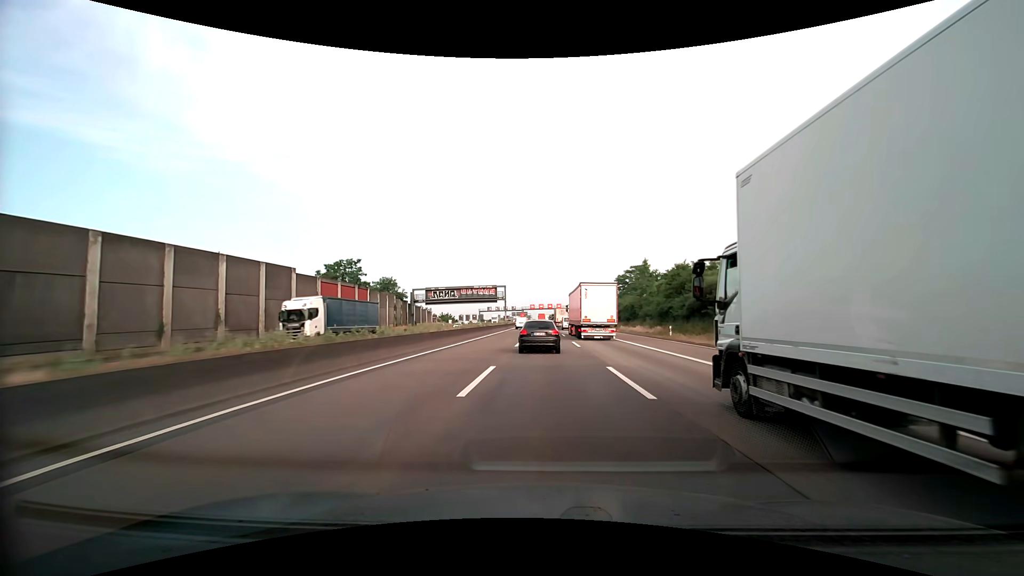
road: motorway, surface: asphalt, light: Day
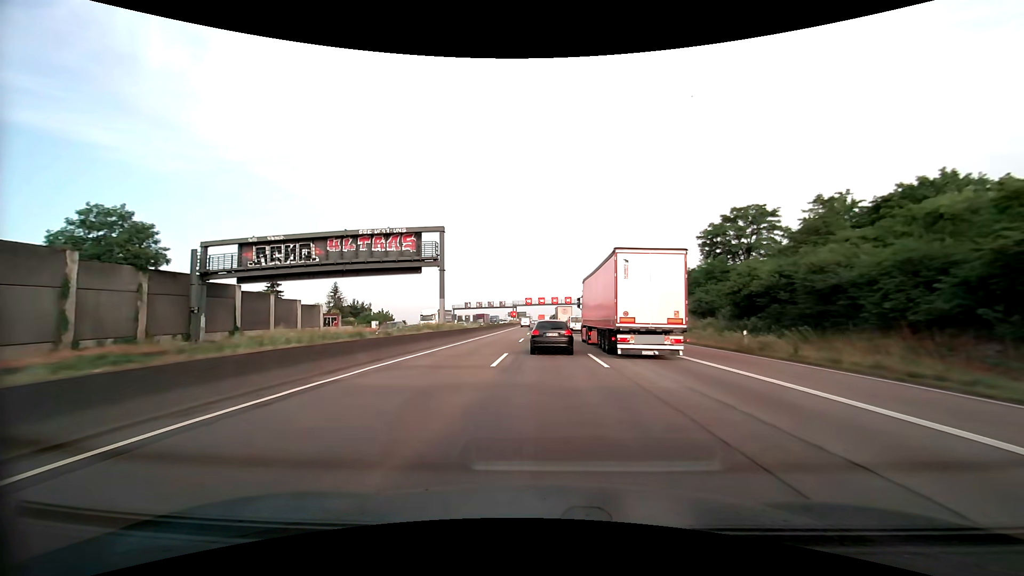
(0.0, +66.0) m; 0°
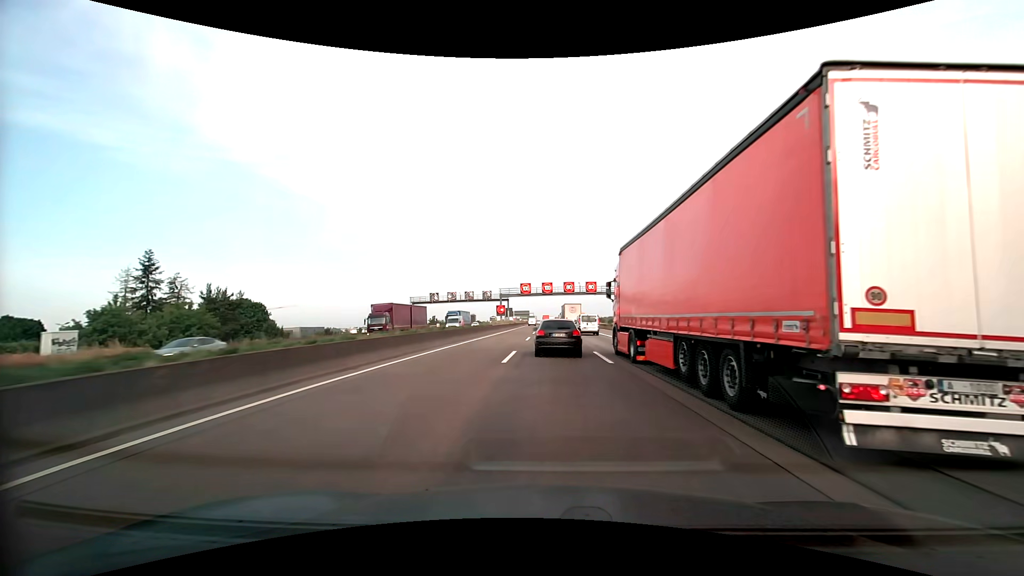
(-0.1, +53.1) m; -1°
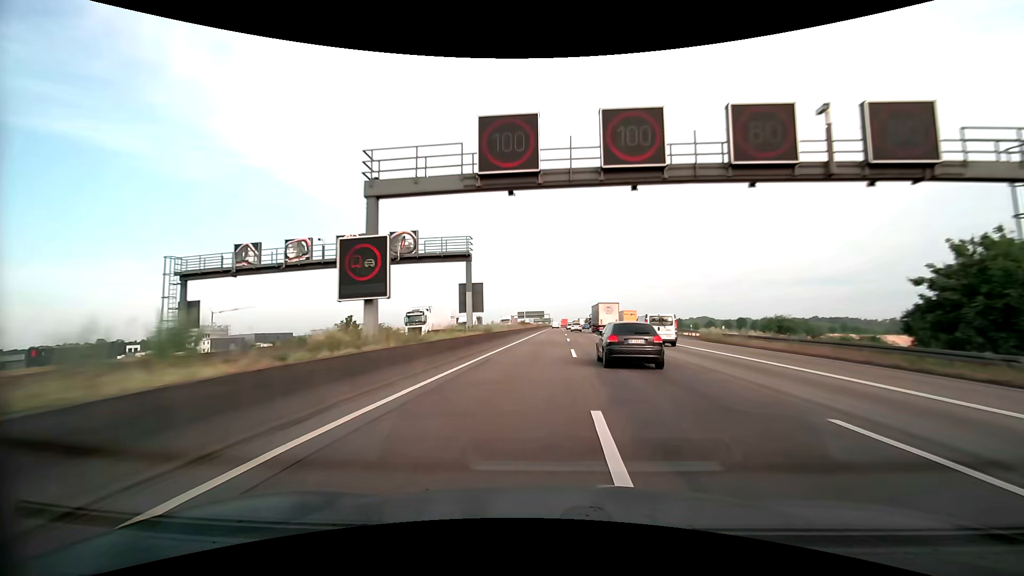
(-1.3, +68.3) m; -2°
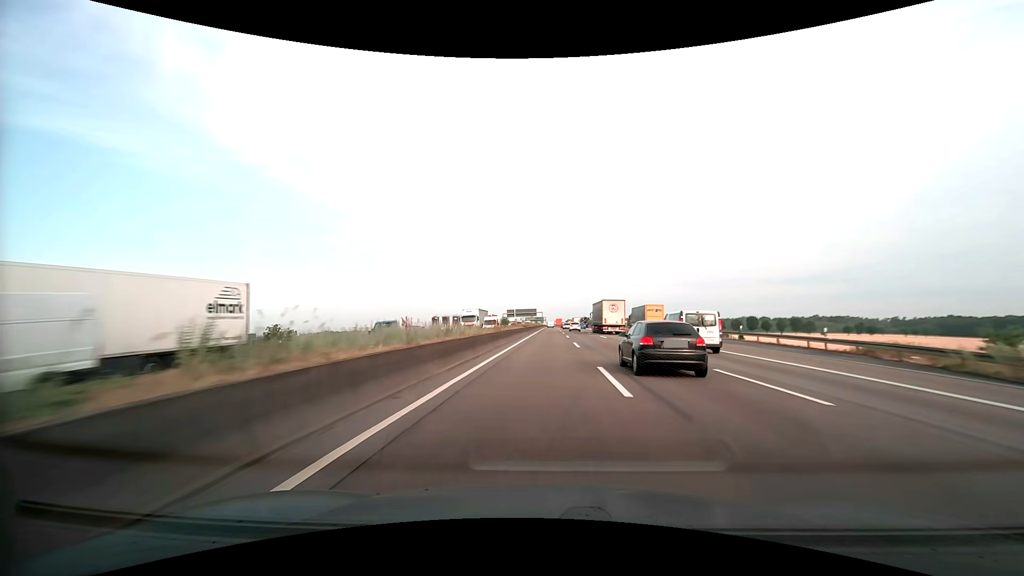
(+0.2, +28.7) m; +1°
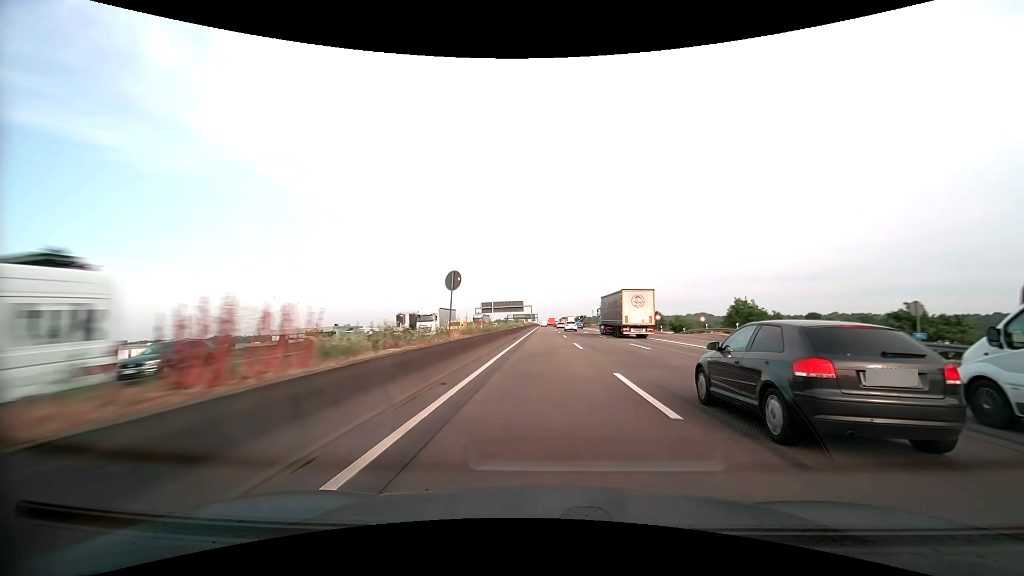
(+0.8, +74.1) m; +1°
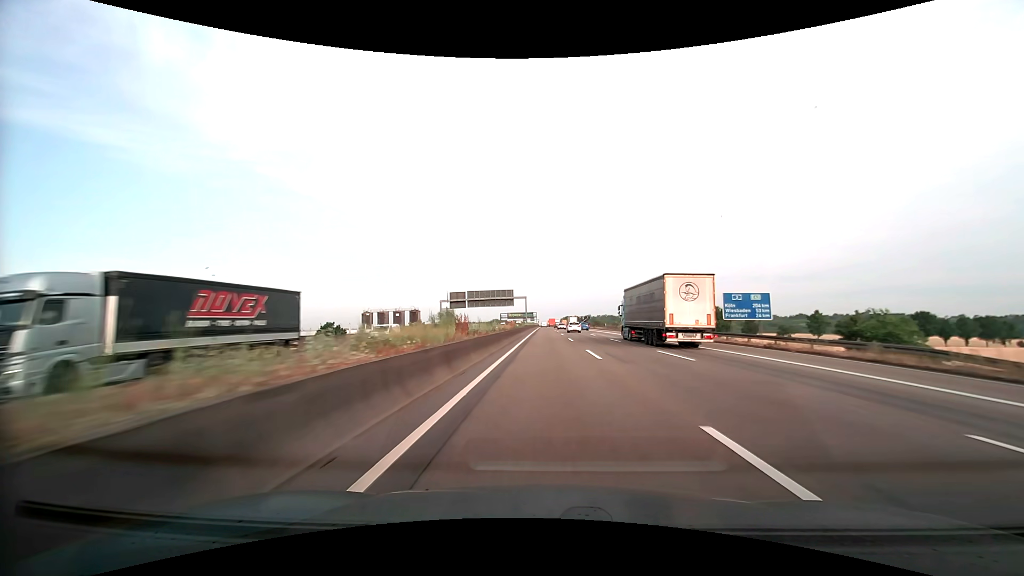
(0.0, +60.5) m; 0°
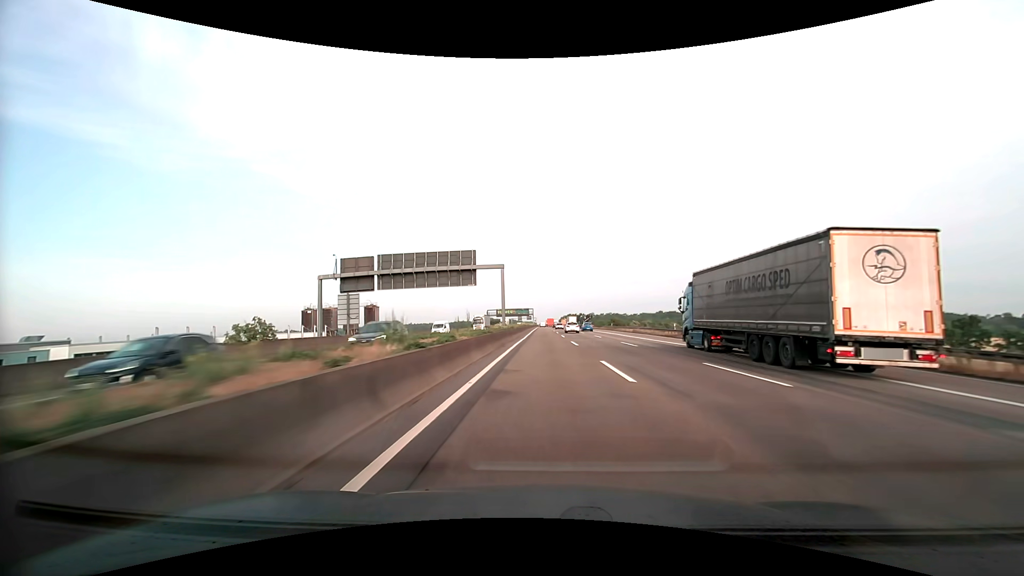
(+0.1, +61.3) m; 0°
(0, +10) (0, +20) (0, +30) (0, +40) (0, +50) (0, +60) (0, +70) (0, +80) (0, +90) (0, +100) m
